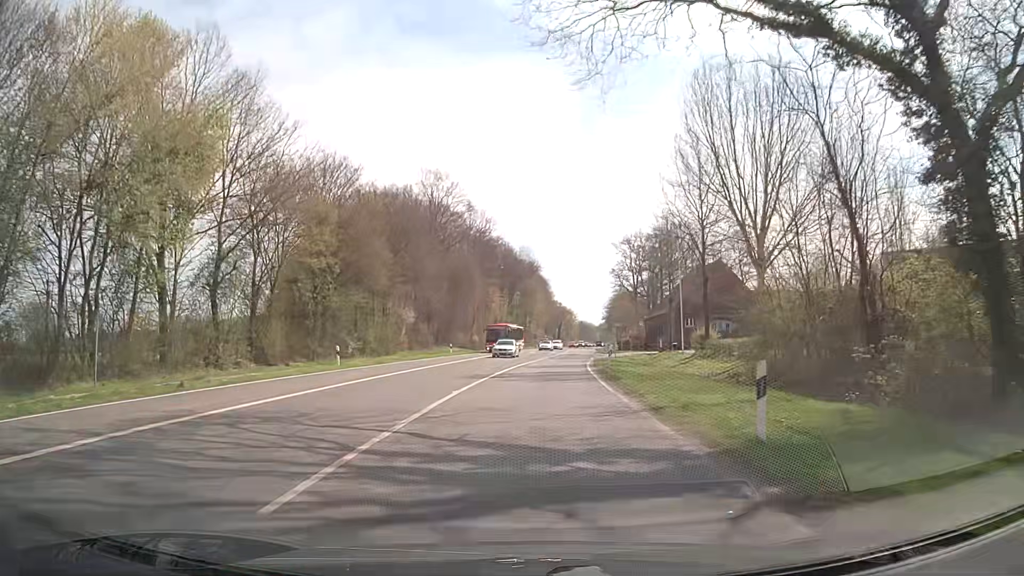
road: secondary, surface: asphalt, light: Day
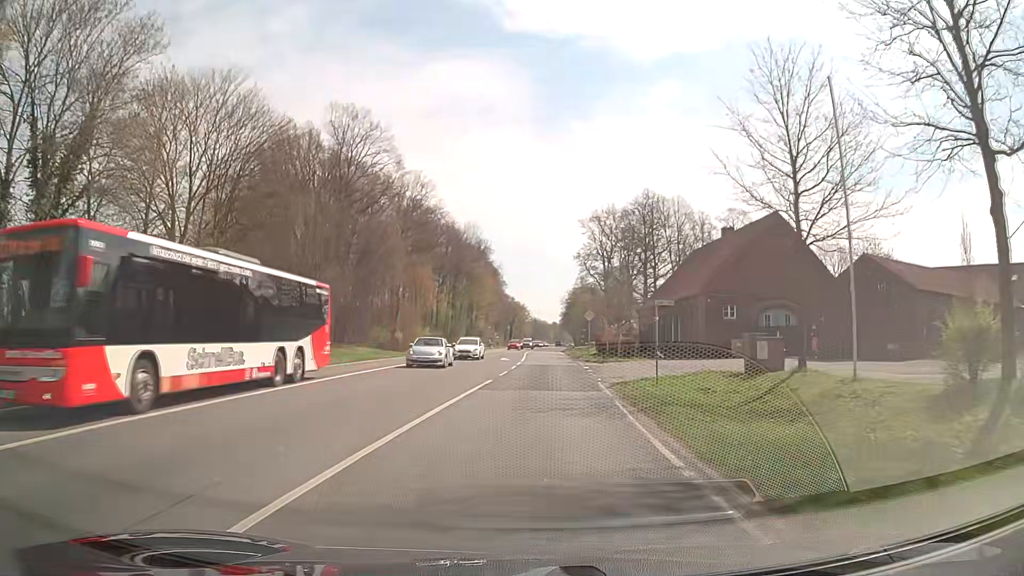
(+1.0, +30.5) m; +4°
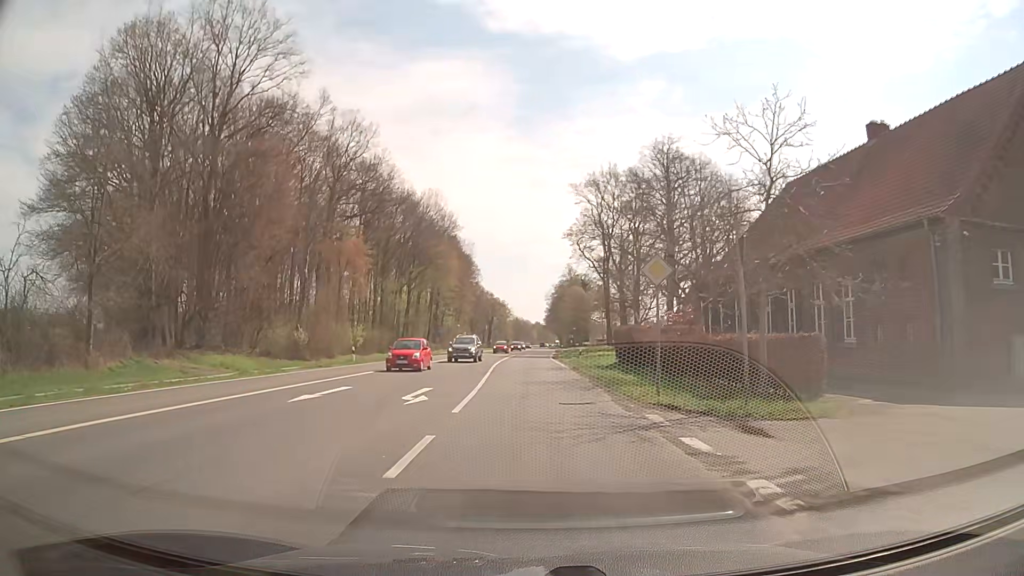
(+0.5, +30.7) m; +1°
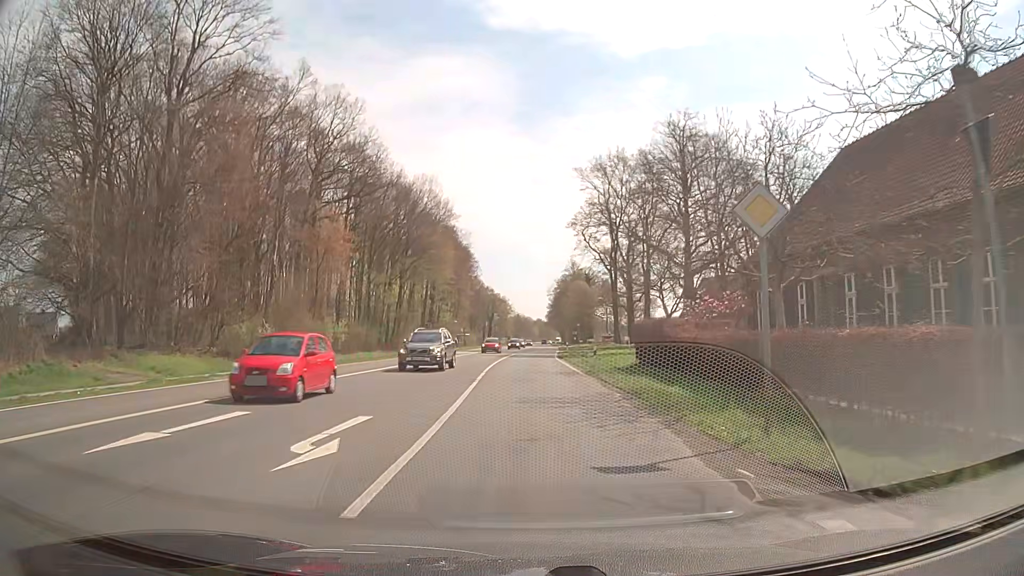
(0.0, +7.6) m; 0°
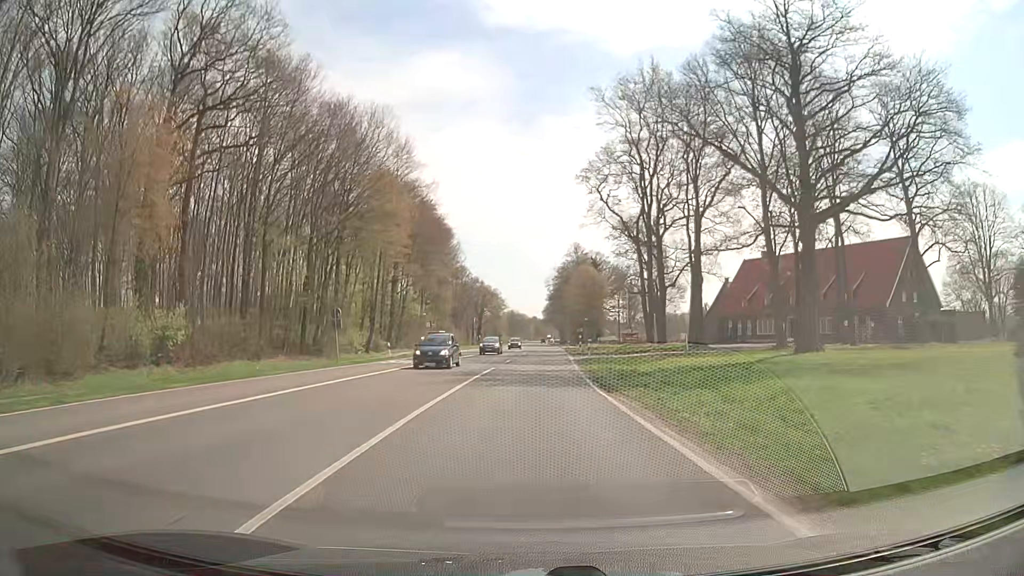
(0.0, +30.7) m; 0°
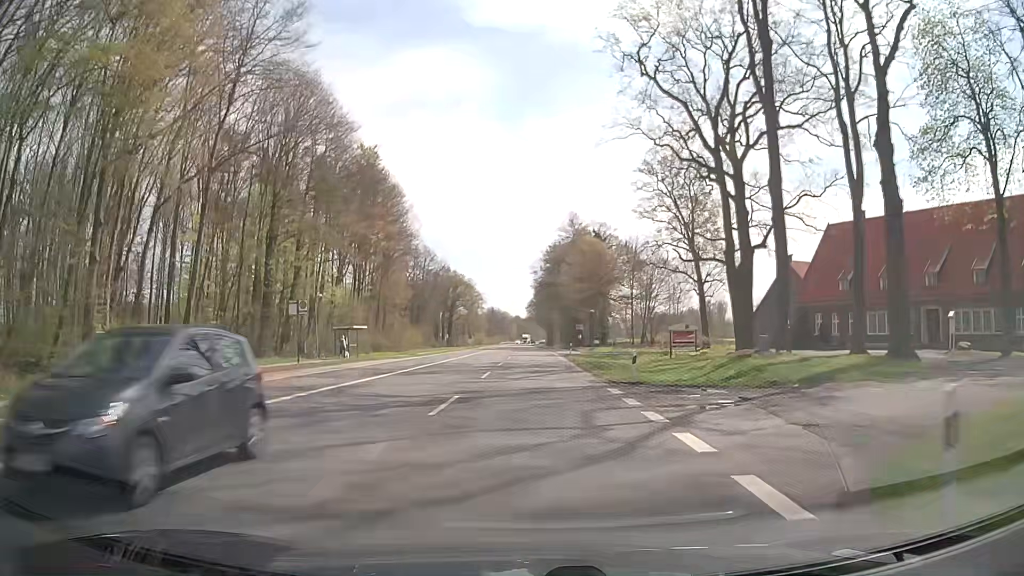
(+0.5, +38.3) m; +1°
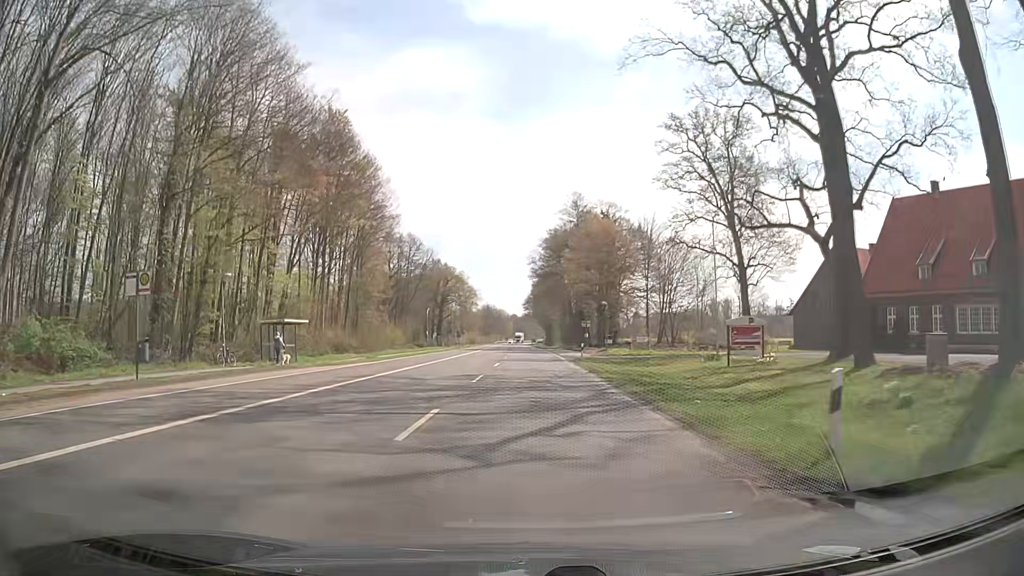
(+0.1, +15.3) m; 0°
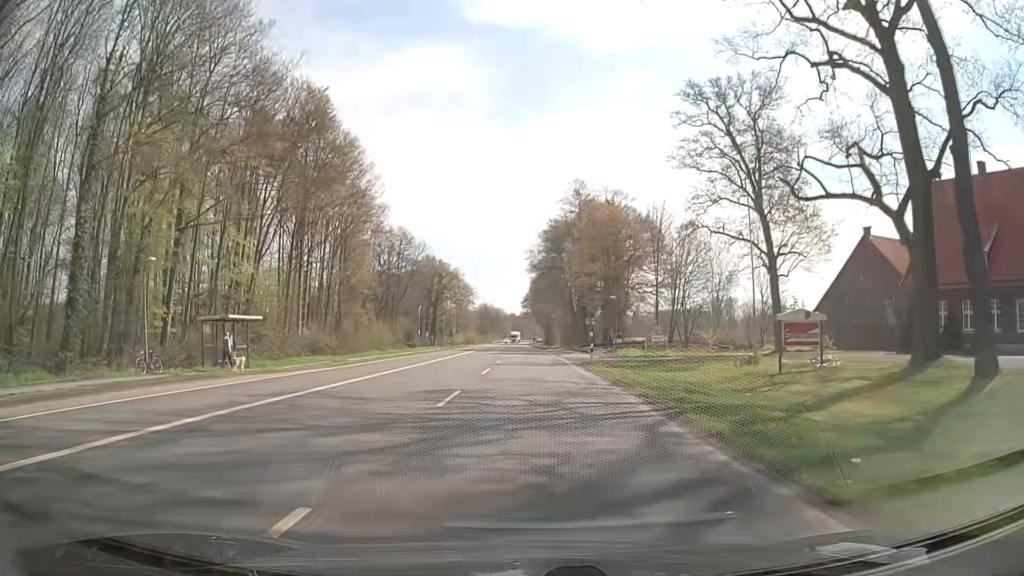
(0.0, +7.7) m; +1°
